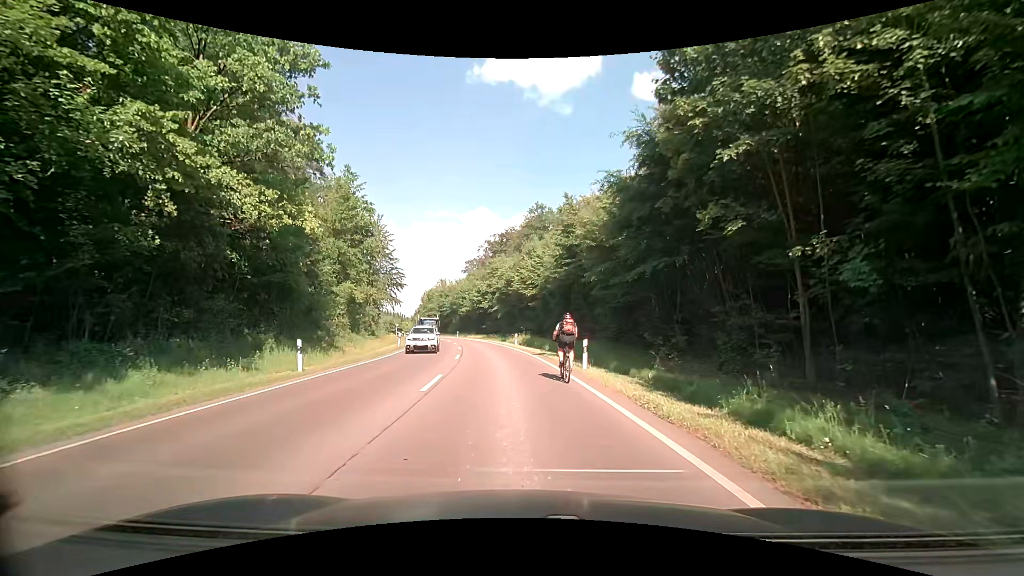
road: secondary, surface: asphalt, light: Day
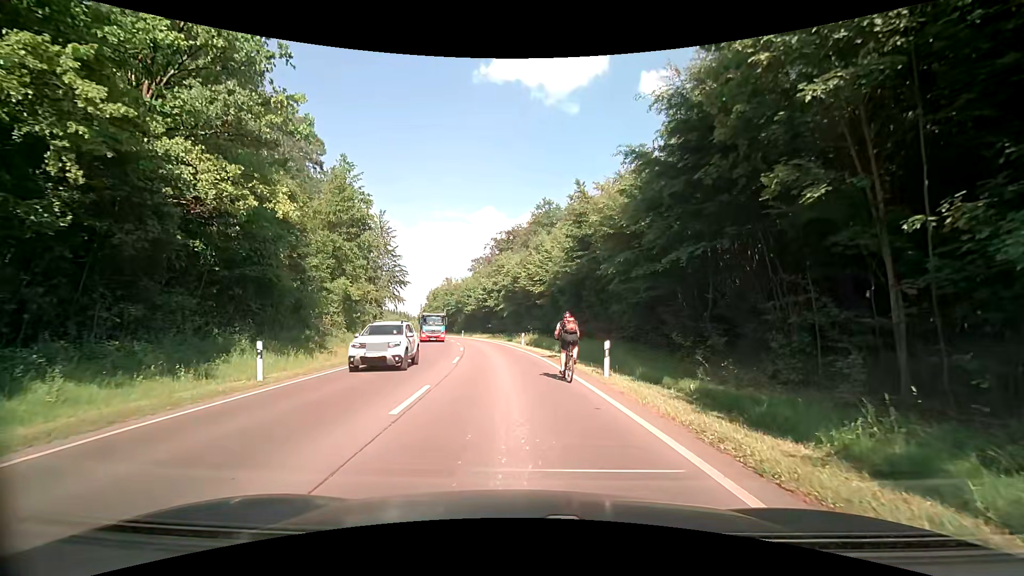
(0.0, +3.1) m; 0°
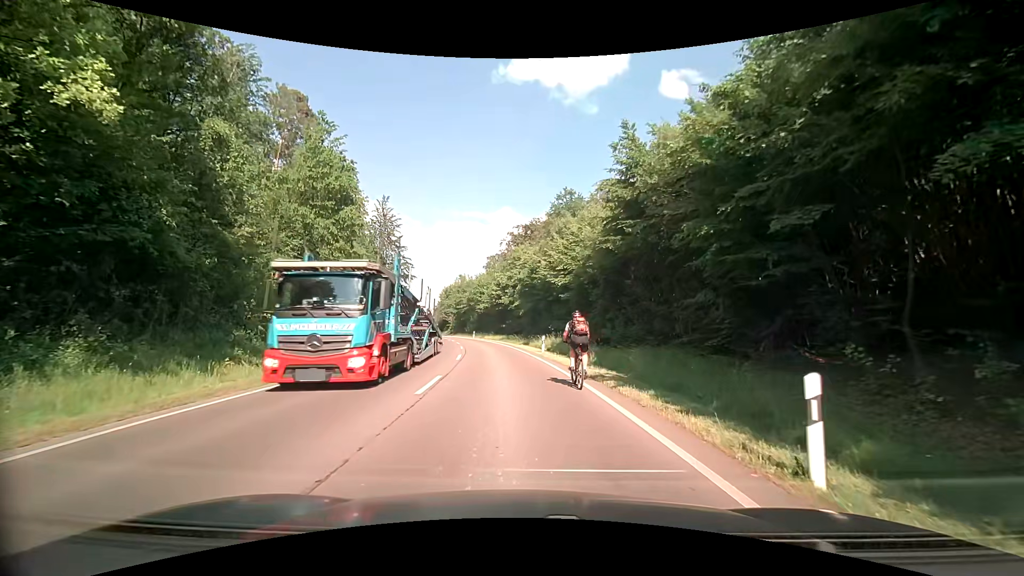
(-0.3, +9.5) m; -3°
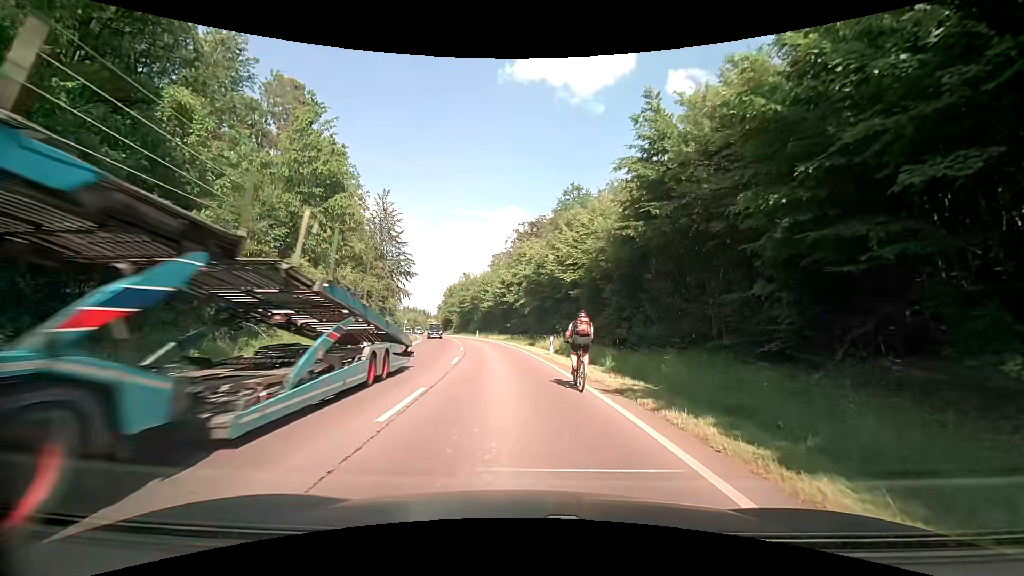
(0.0, +3.1) m; 0°
(0, +10) (-1, +20) (-2, +30) (-3, +40) (-5, +50) (-7, +60) (-9, +69) (-11, +79) (-14, +89) (-16, +98) m
